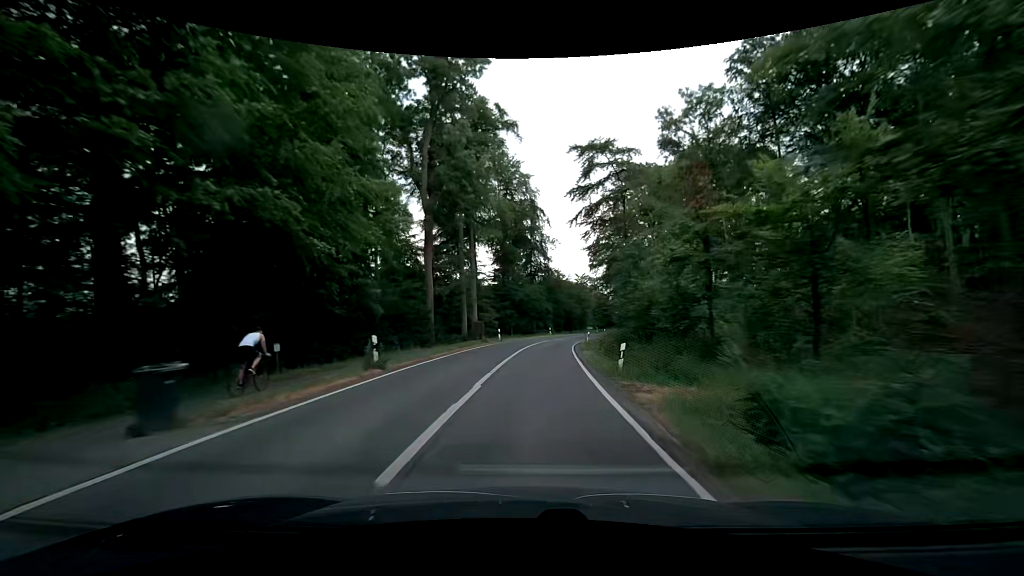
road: secondary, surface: asphalt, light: Day
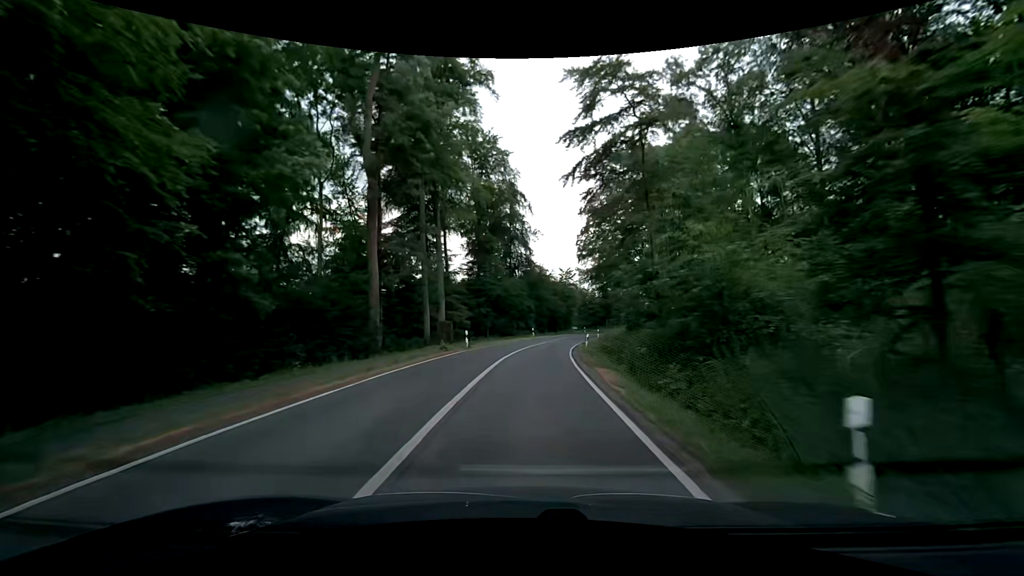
(+0.3, +10.6) m; +3°
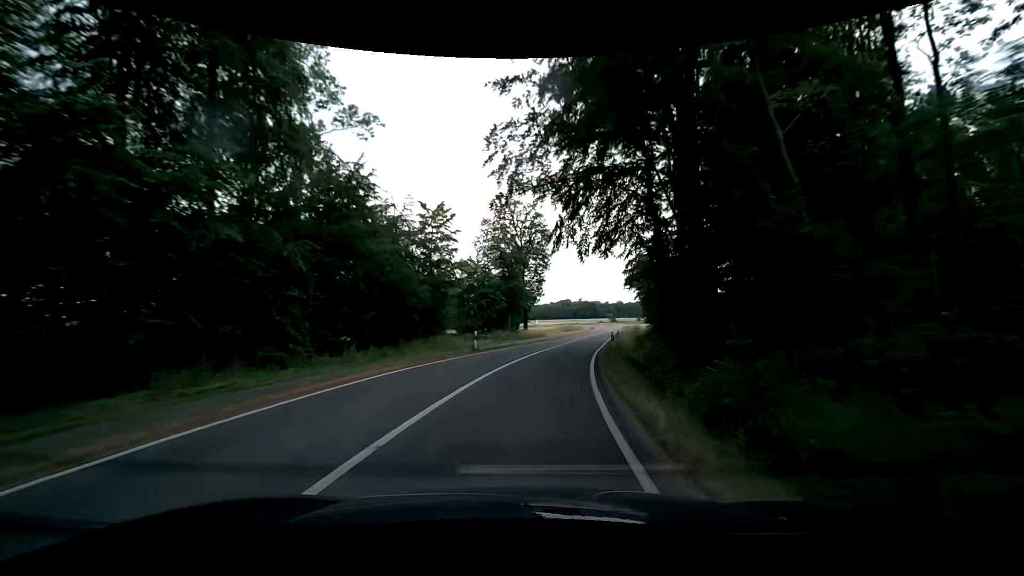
(+5.1, +52.9) m; +12°
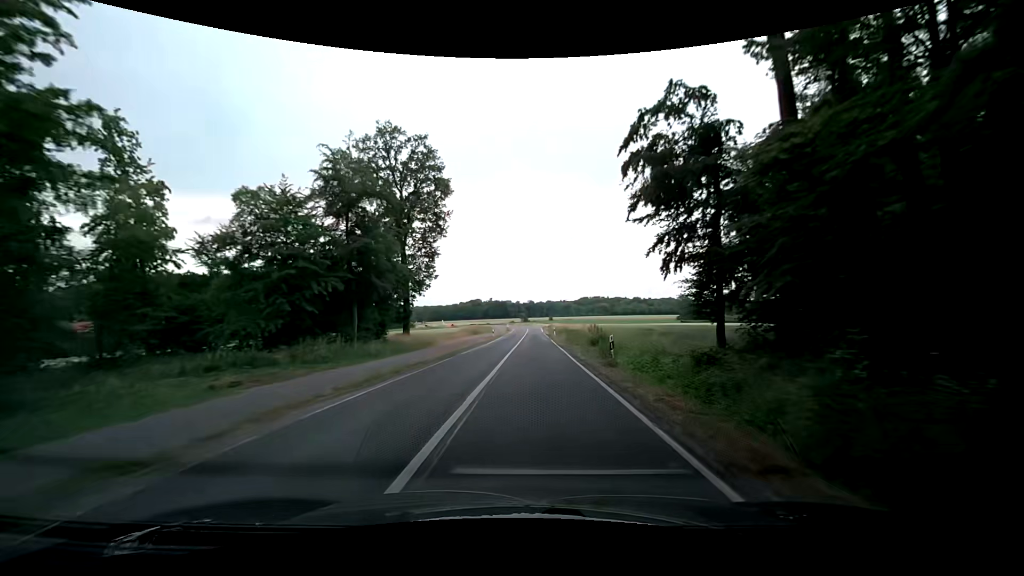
(+3.1, +31.6) m; +10°
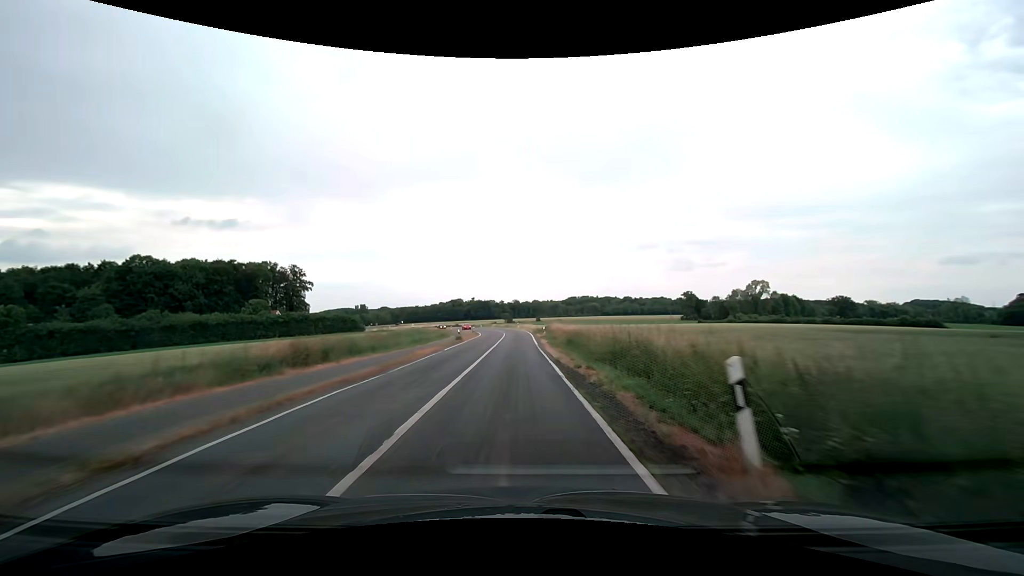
(+2.4, +53.1) m; +3°
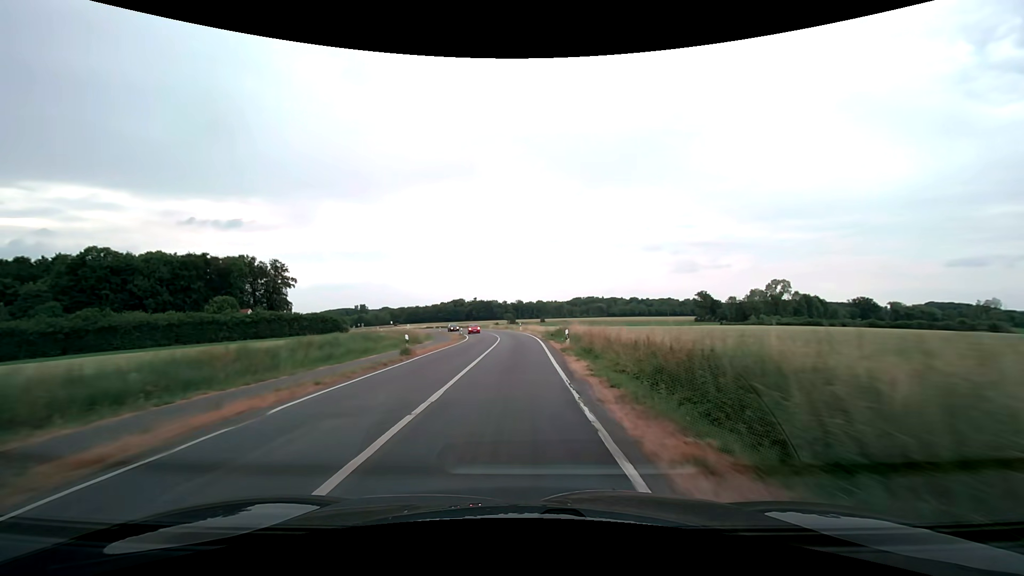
(-0.1, +21.2) m; -1°
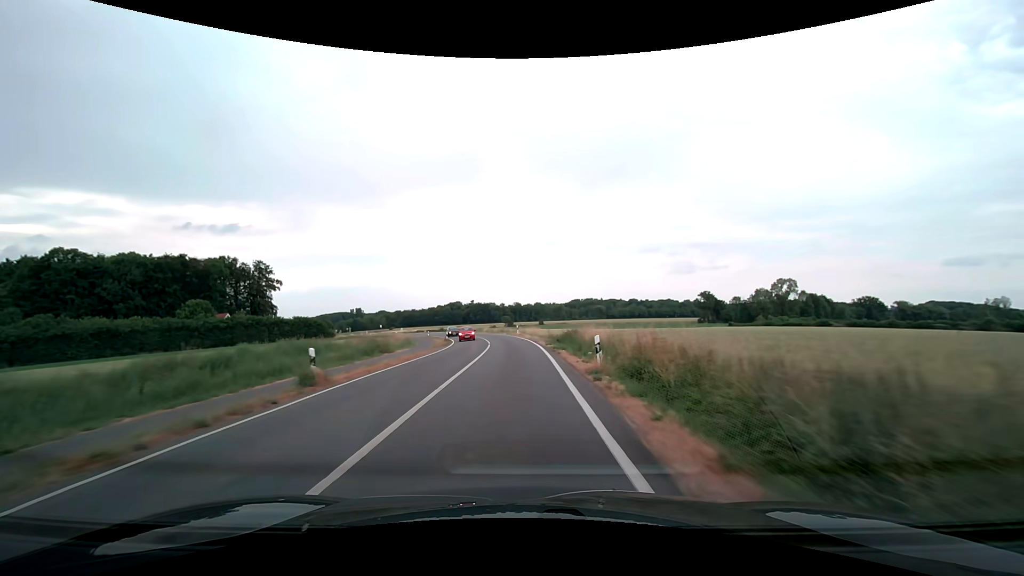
(+0.1, +10.6) m; +1°
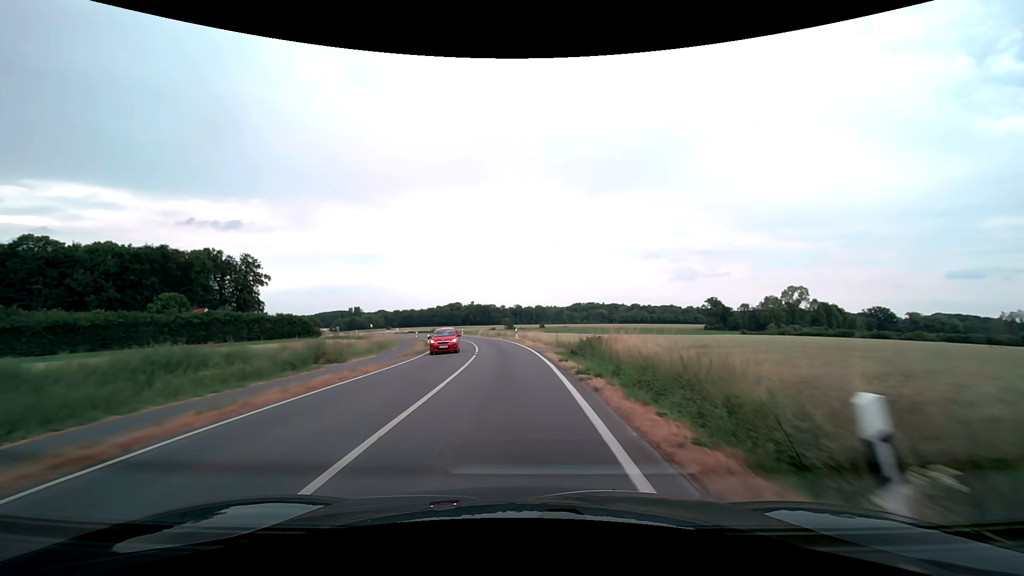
(-0.1, +10.6) m; 0°
(0, +10) (0, +20) (-1, +30) (-2, +40) (-4, +50) (-5, +60) (-8, +69) (-10, +79) (-13, +89) (-17, +98) m
